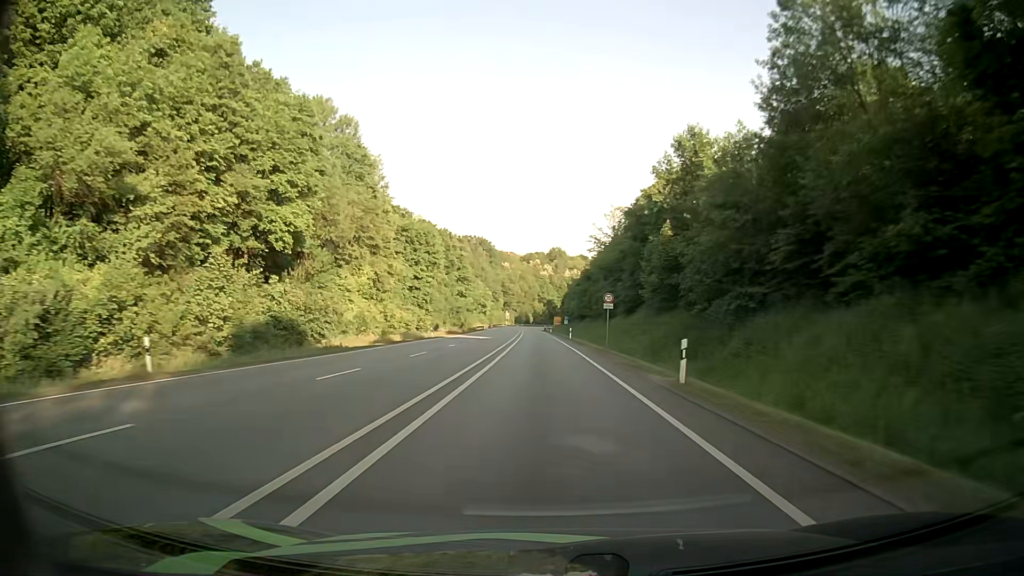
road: primary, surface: asphalt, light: Day
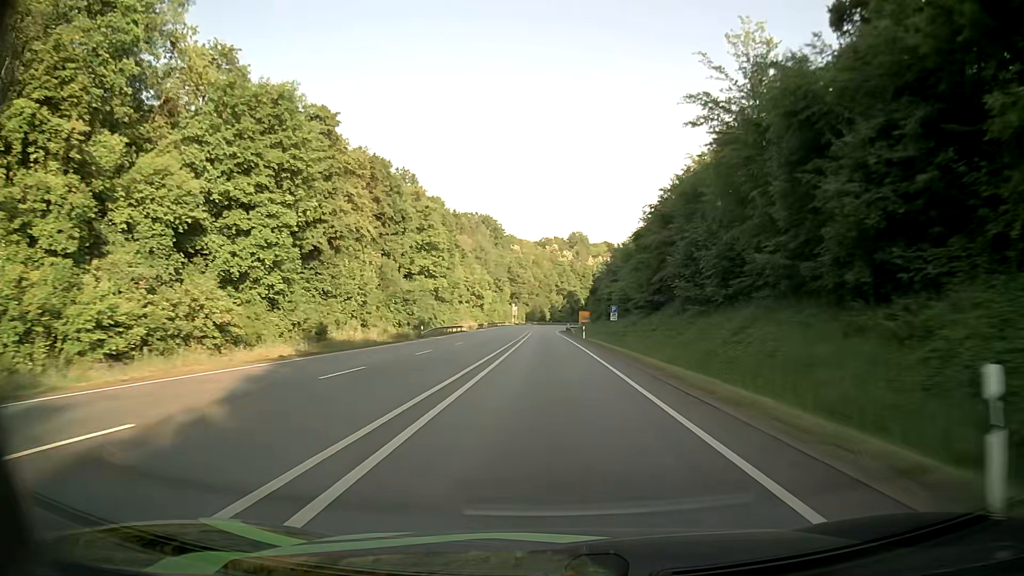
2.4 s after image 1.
(-1.0, +60.8) m; -2°
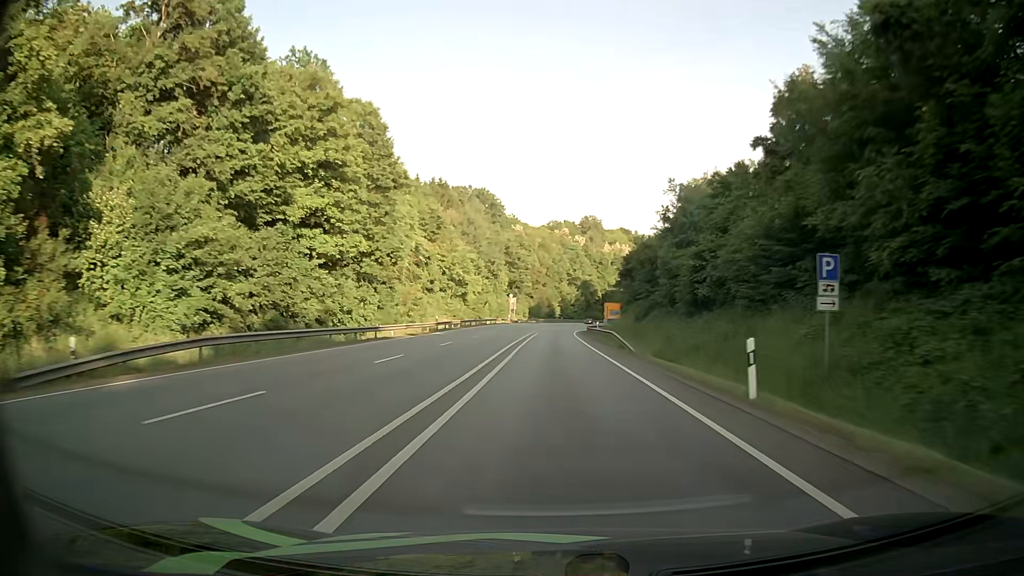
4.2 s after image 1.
(-0.3, +44.2) m; -1°
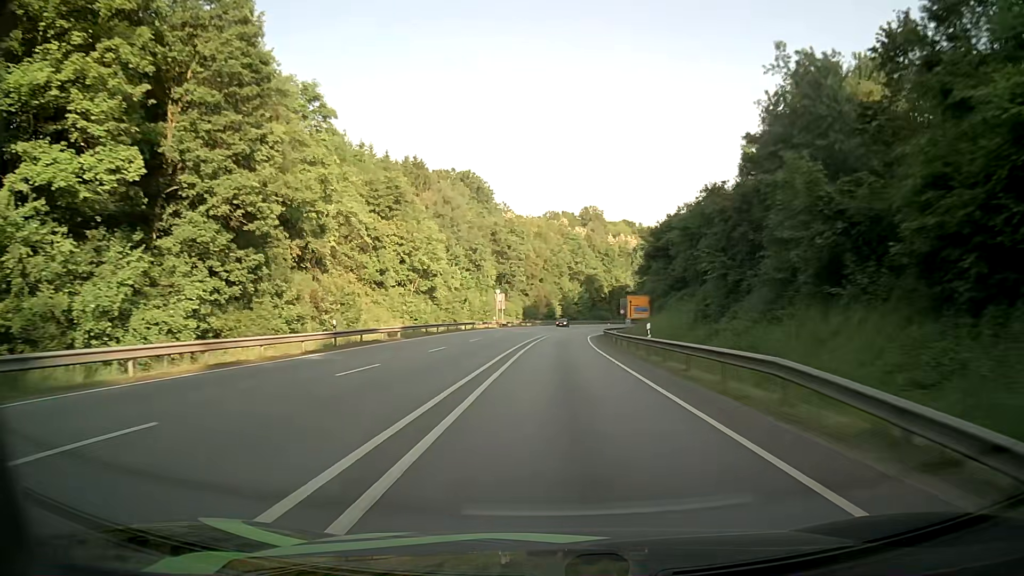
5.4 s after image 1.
(+0.1, +27.9) m; 0°
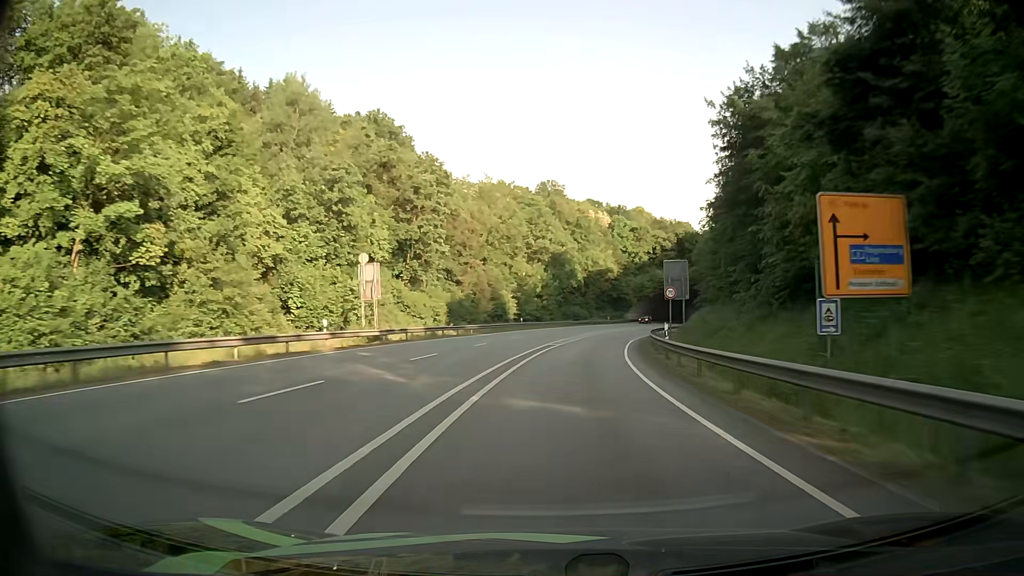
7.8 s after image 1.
(+0.9, +53.5) m; +4°
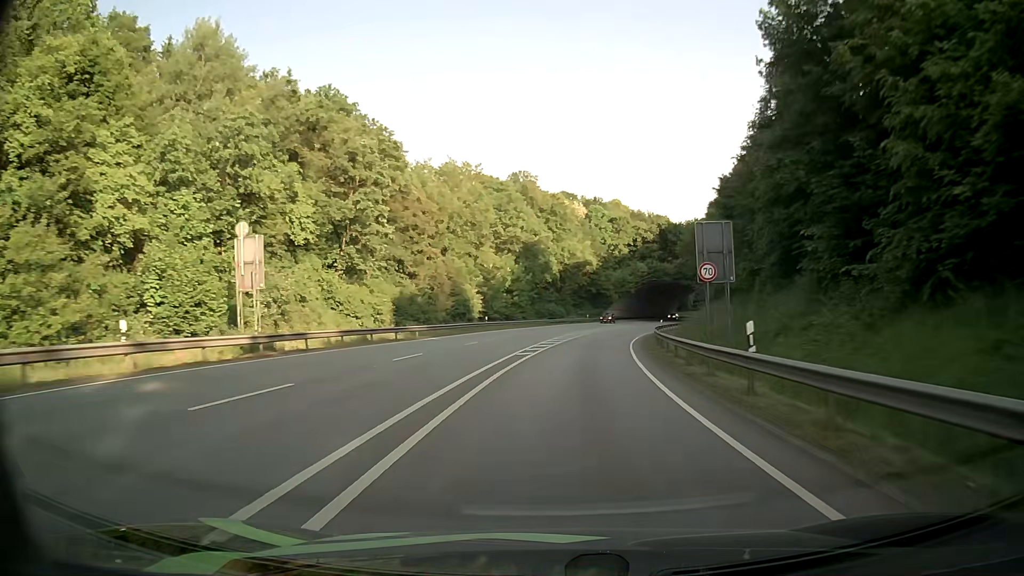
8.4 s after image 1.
(+0.2, +13.2) m; +2°
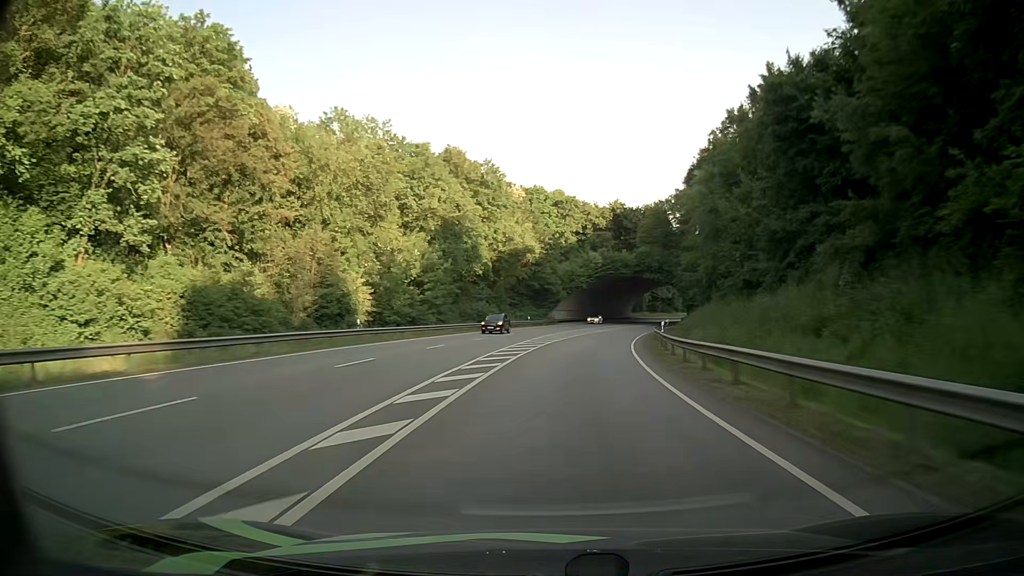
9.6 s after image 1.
(+1.1, +26.1) m; +5°
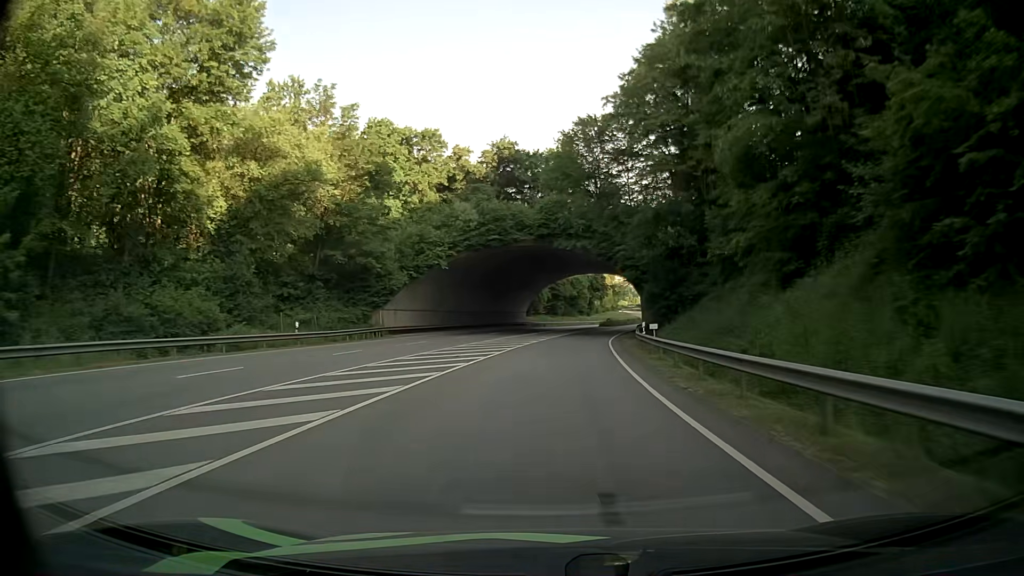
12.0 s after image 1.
(+4.7, +50.8) m; +10°
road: primary_link
(0, +10) (+1, +20) (+1, +30) (+2, +40) (+3, +50) (+4, +60) (+6, +70) (+7, +80) (+8, +90) (+9, +100) m
